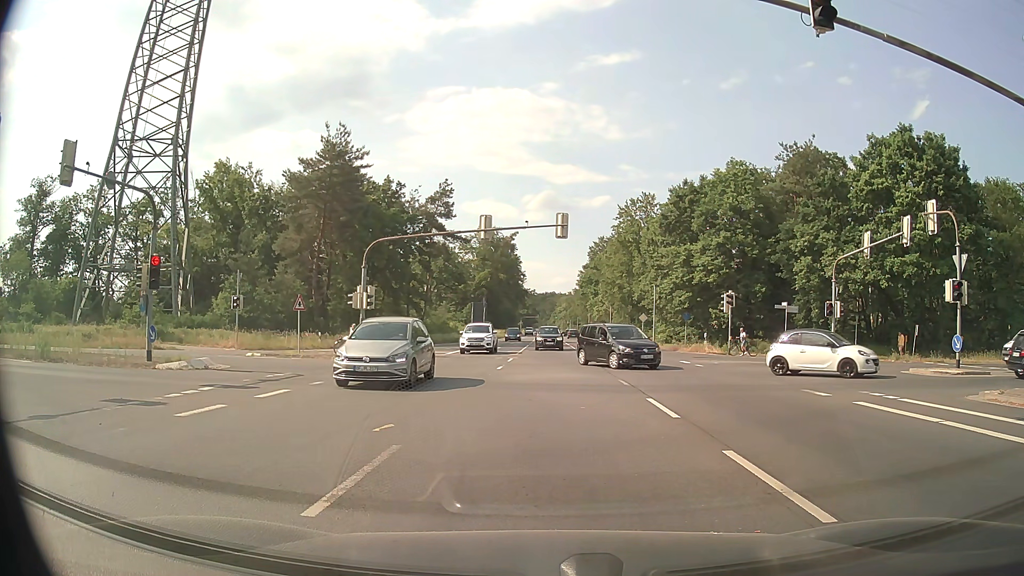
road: primary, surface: asphalt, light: Day
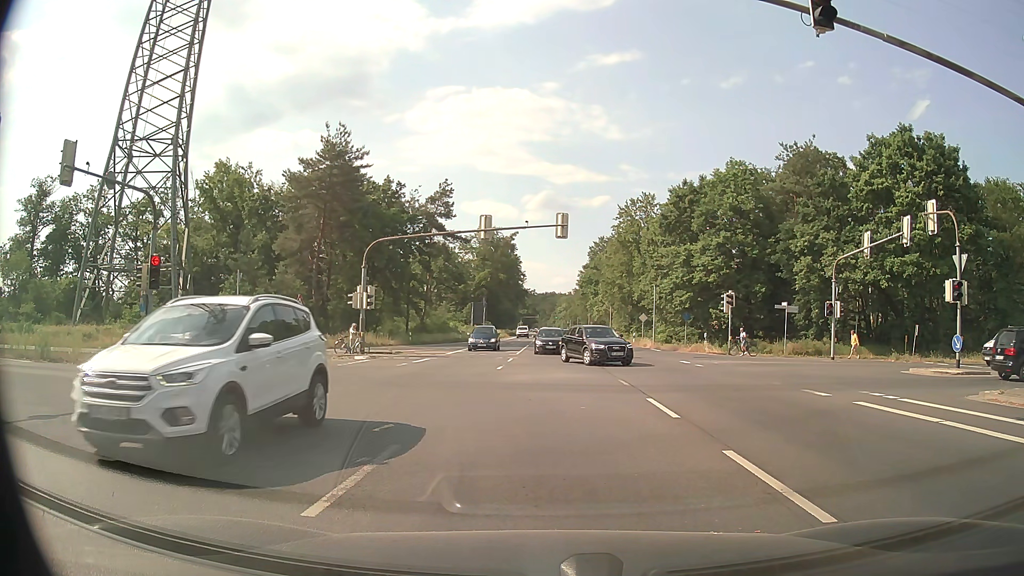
(0.0, 0.0) m; 0°
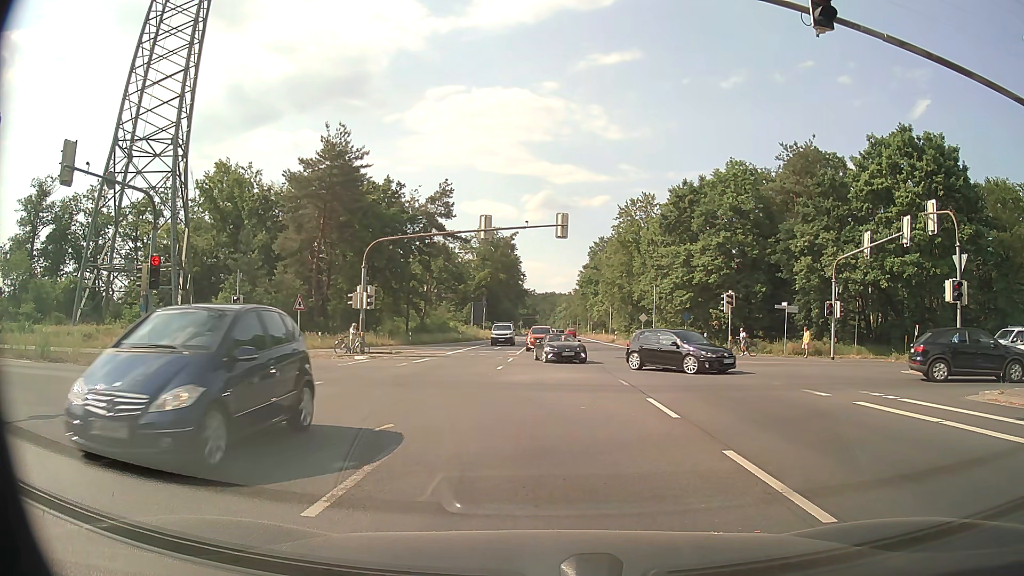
(0.0, 0.0) m; 0°
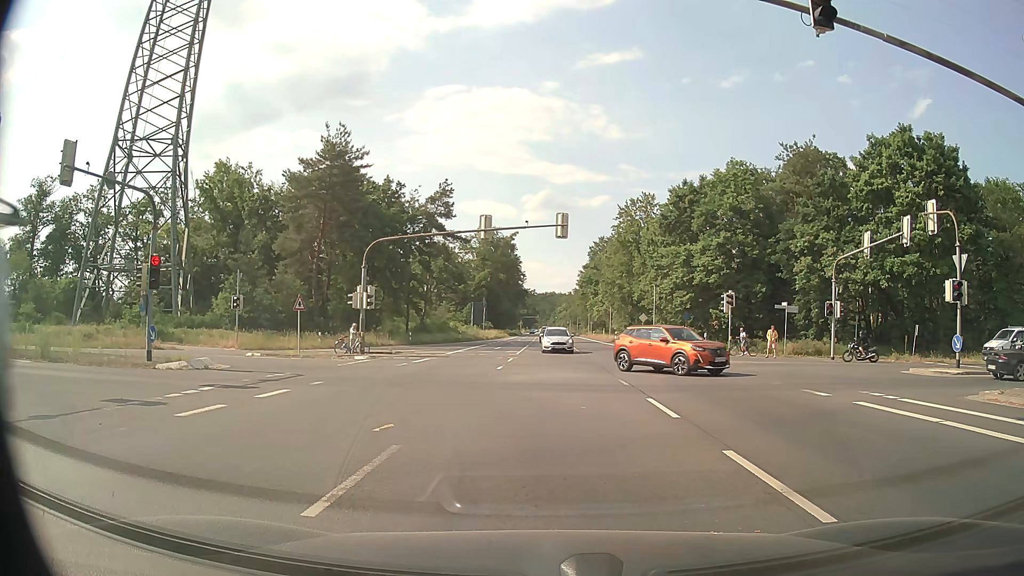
(0.0, 0.0) m; 0°
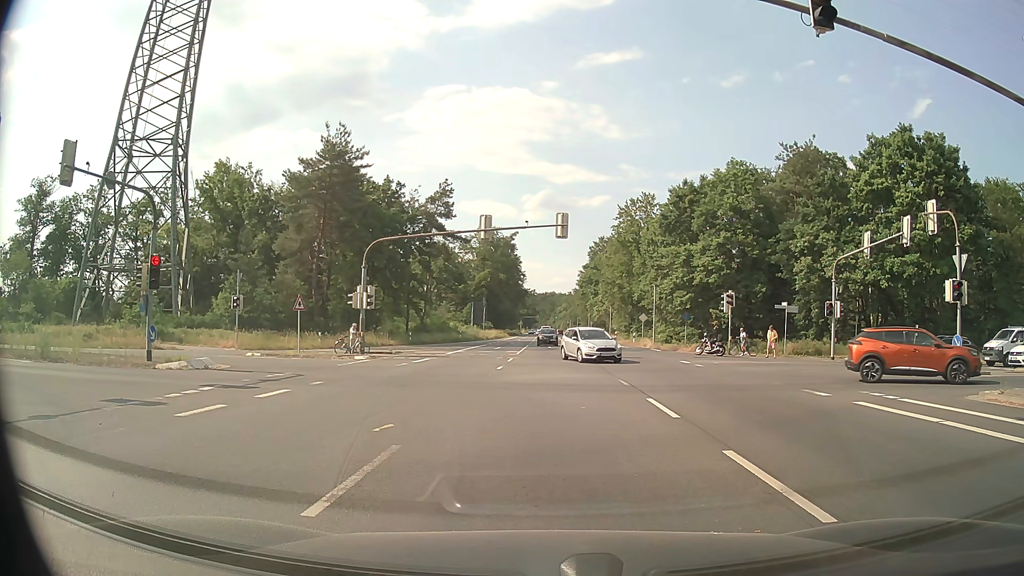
(0.0, 0.0) m; 0°
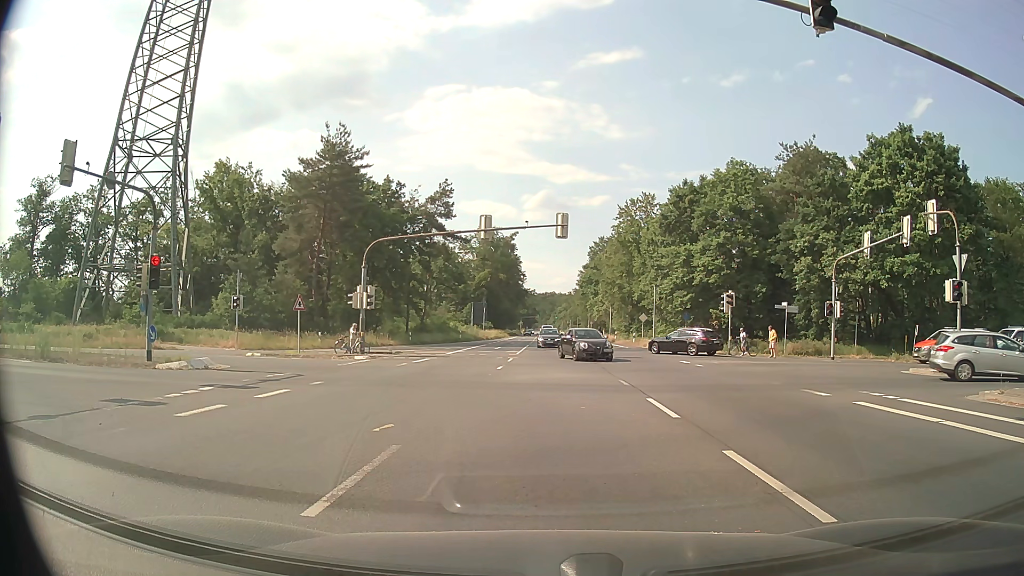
(0.0, 0.0) m; 0°
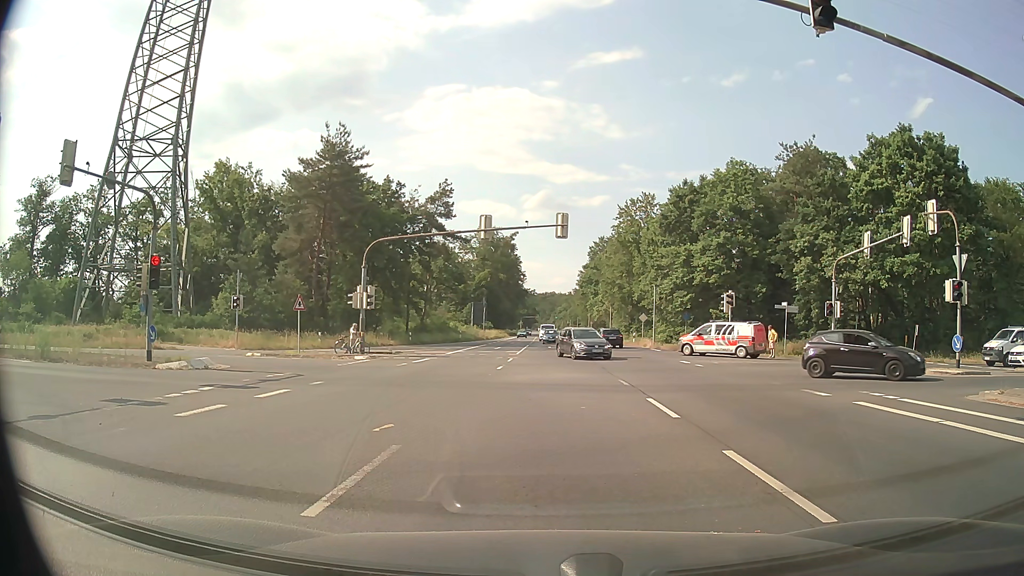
(0.0, 0.0) m; 0°
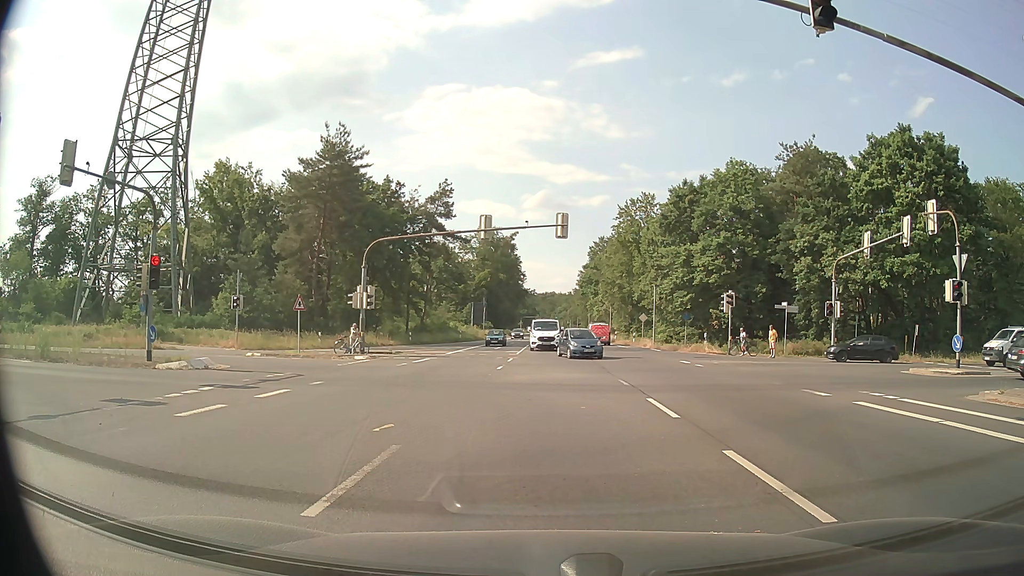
(0.0, 0.0) m; 0°
